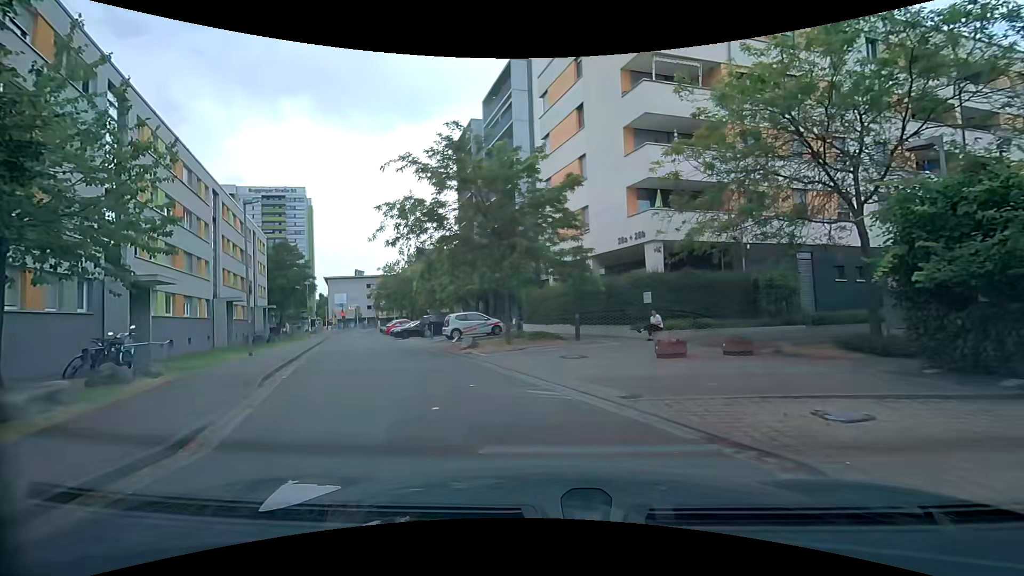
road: residential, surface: asphalt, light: Day
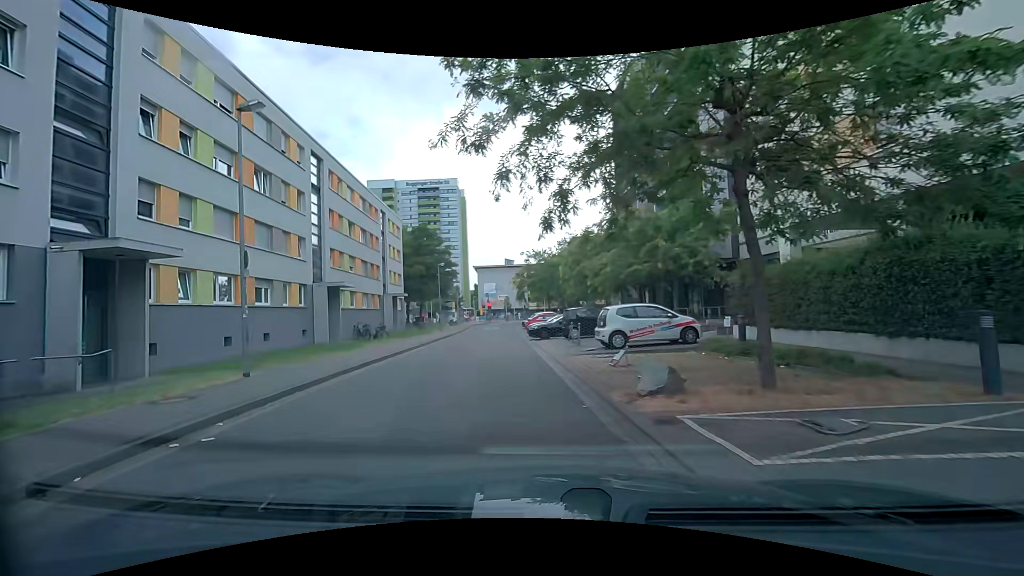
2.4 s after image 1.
(-1.2, +11.2) m; -15°
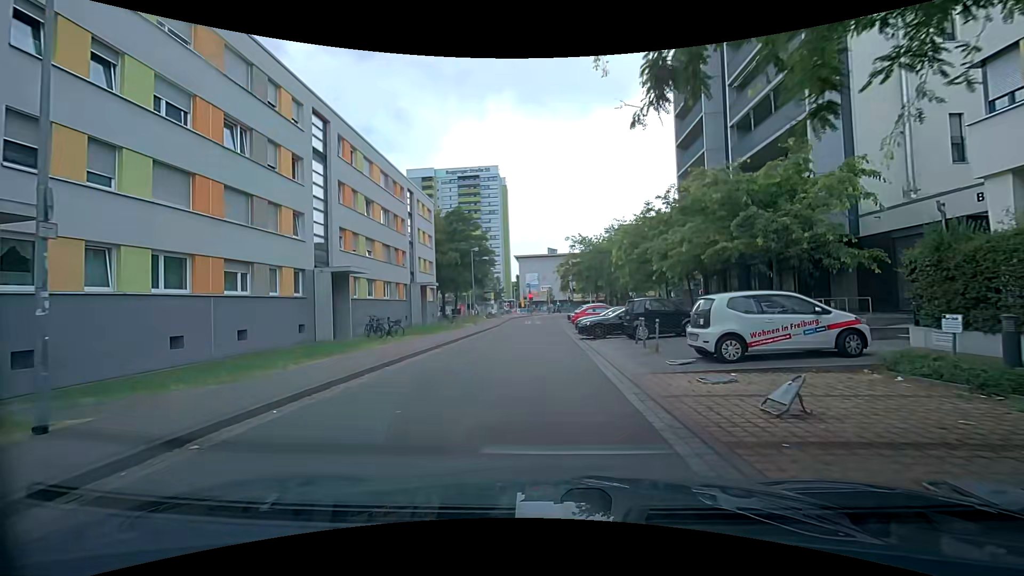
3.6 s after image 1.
(-0.5, +6.0) m; -8°
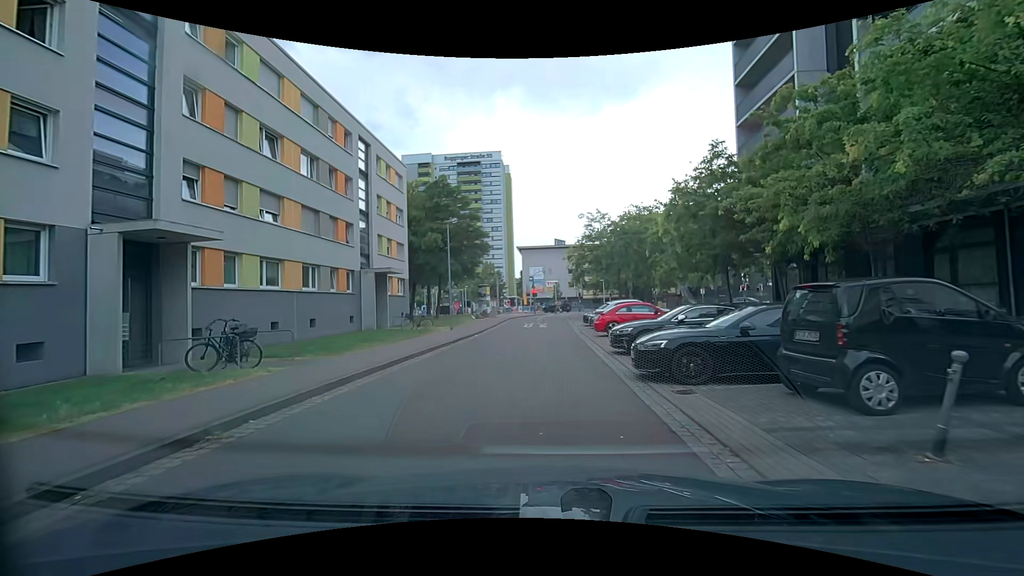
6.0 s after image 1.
(-0.6, +12.5) m; -3°
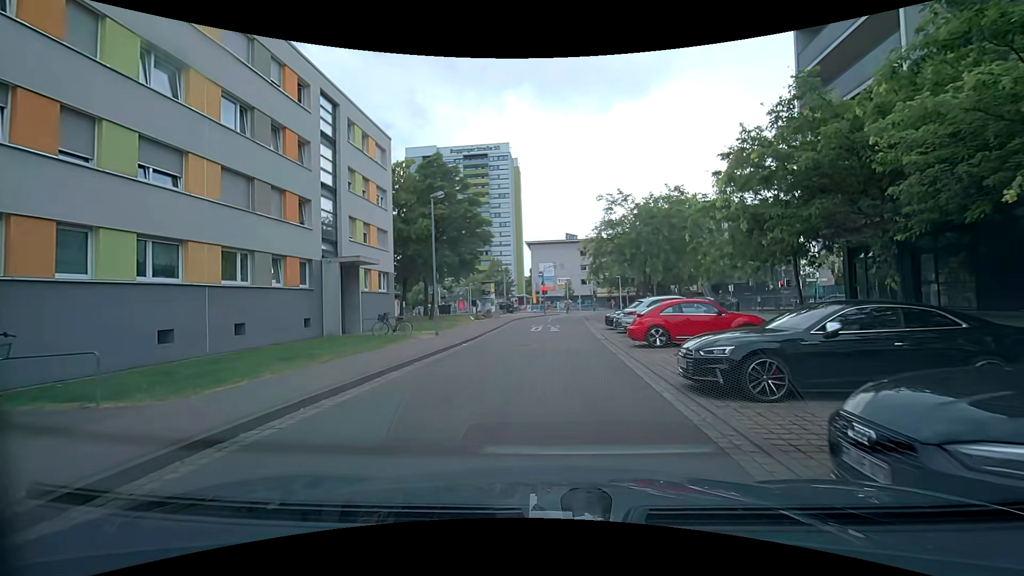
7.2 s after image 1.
(0.0, +6.5) m; -1°
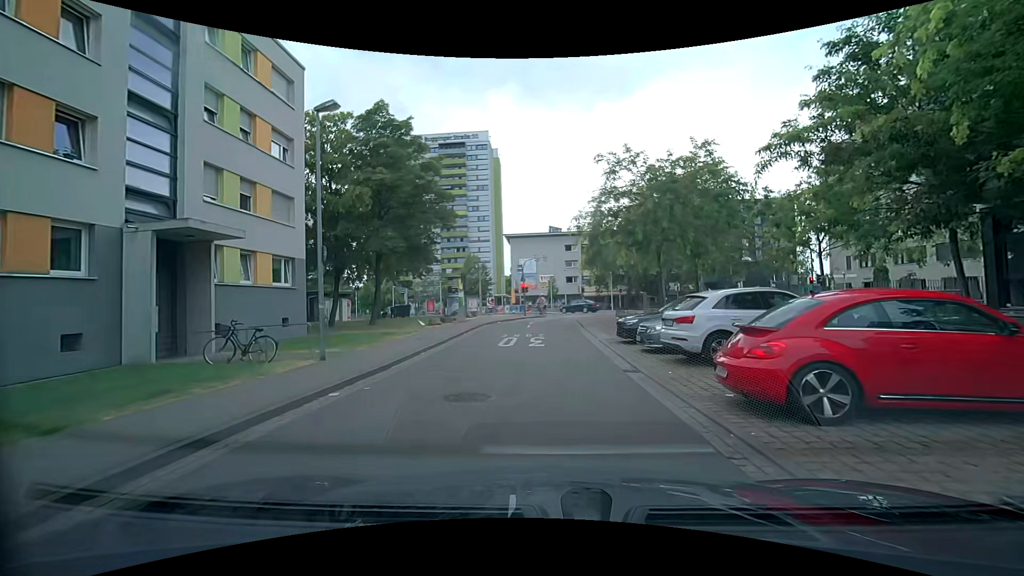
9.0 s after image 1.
(+0.1, +9.8) m; +3°
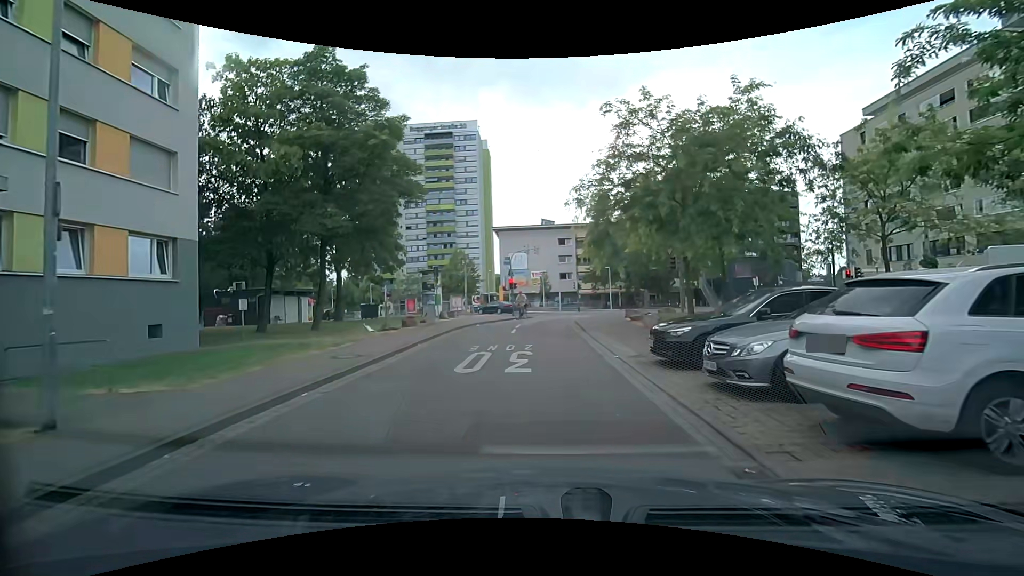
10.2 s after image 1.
(-0.1, +6.5) m; 0°
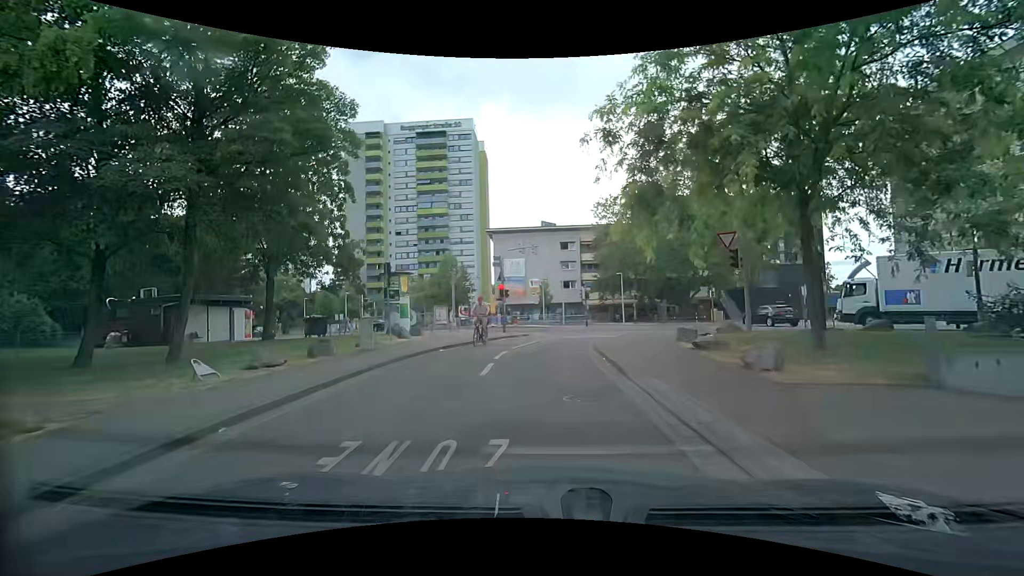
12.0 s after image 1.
(+0.1, +9.2) m; 0°
